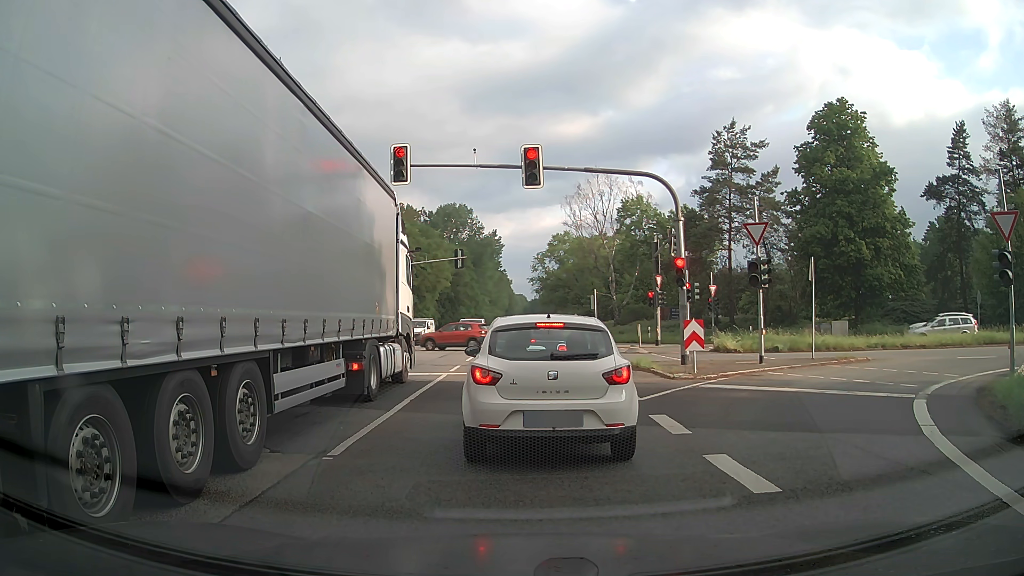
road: primary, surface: asphalt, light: Day
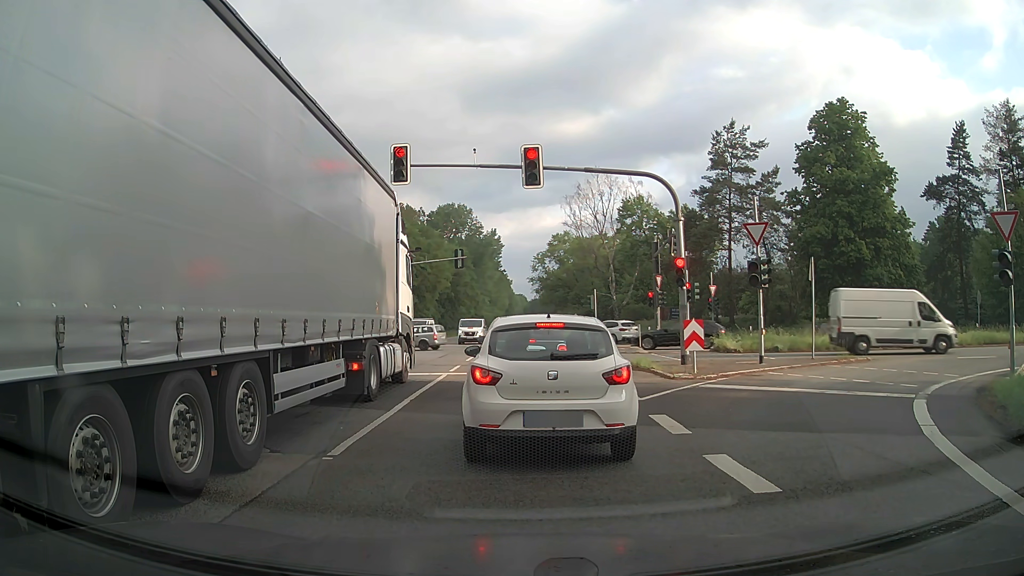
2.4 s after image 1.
(0.0, 0.0) m; 0°
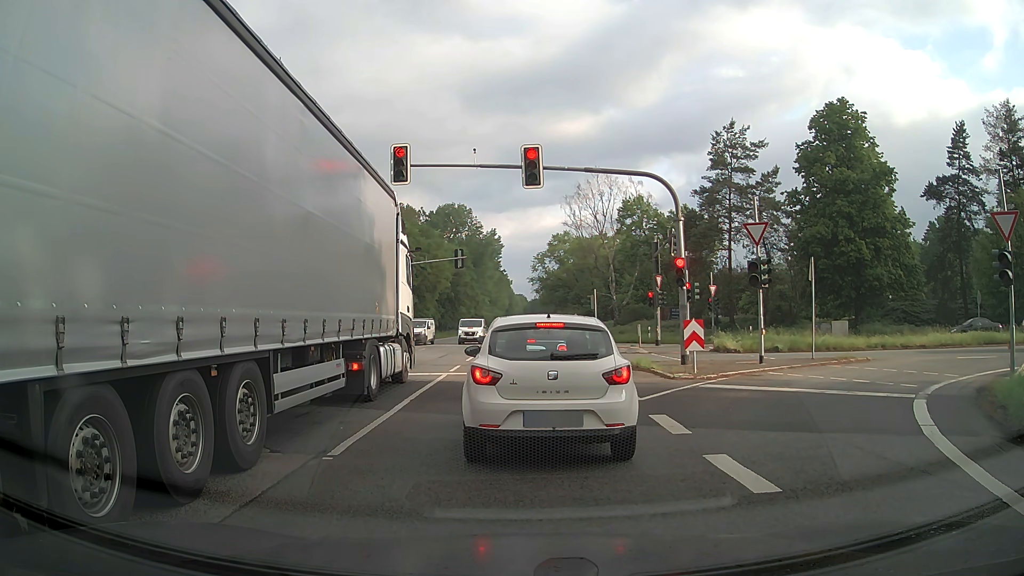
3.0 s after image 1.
(0.0, 0.0) m; 0°
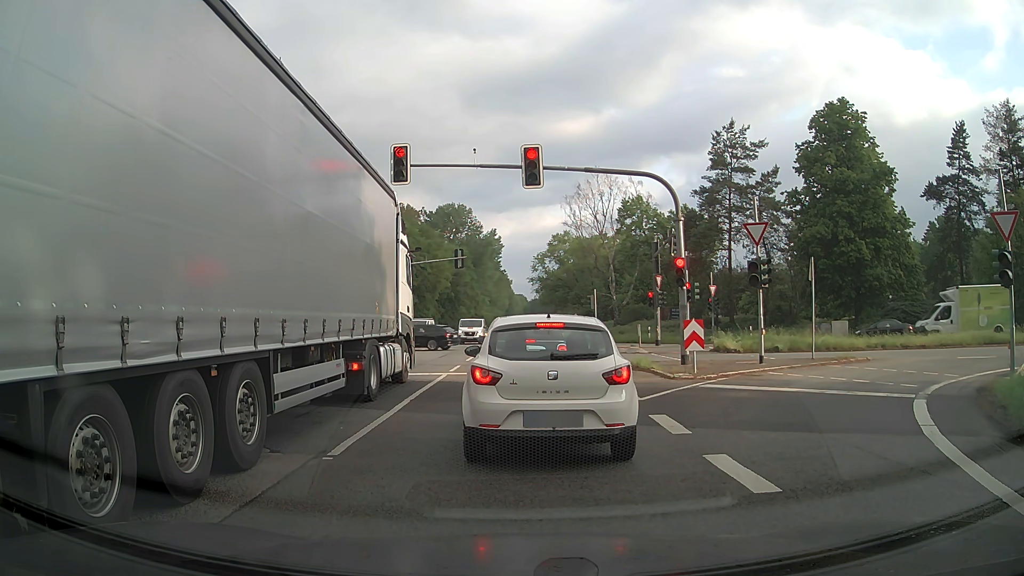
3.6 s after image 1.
(0.0, 0.0) m; 0°
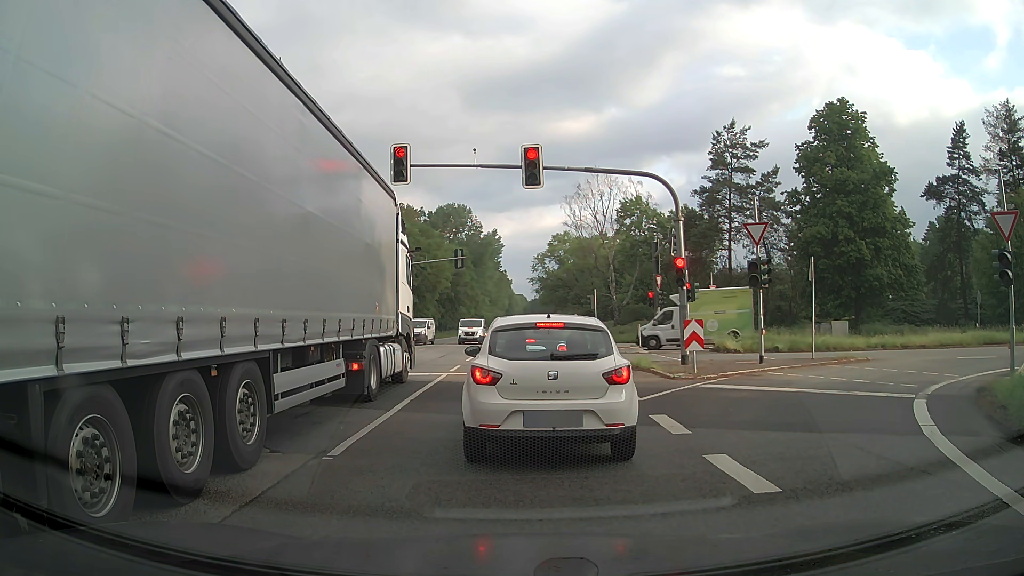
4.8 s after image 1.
(0.0, 0.0) m; 0°
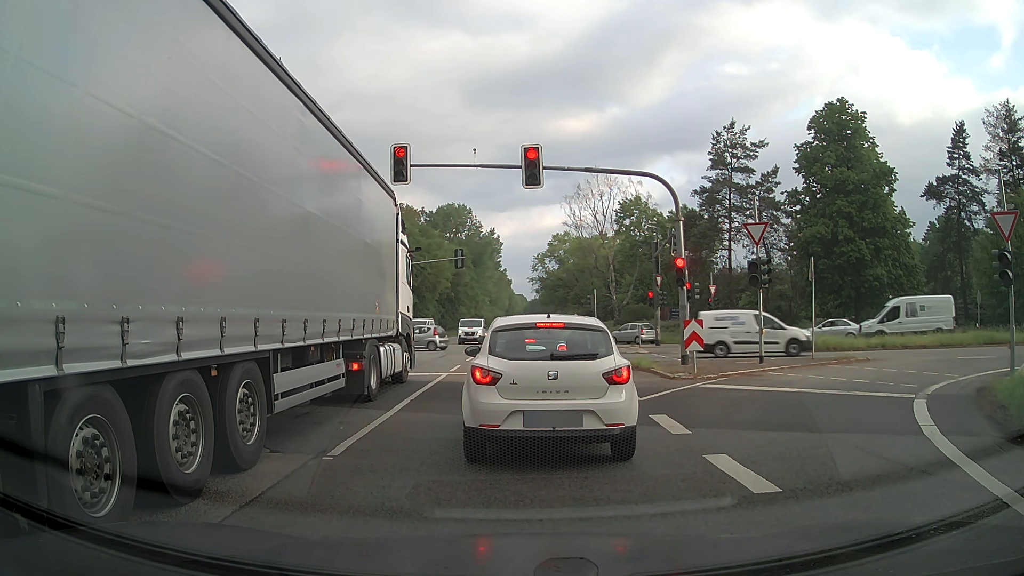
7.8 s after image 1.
(0.0, 0.0) m; 0°
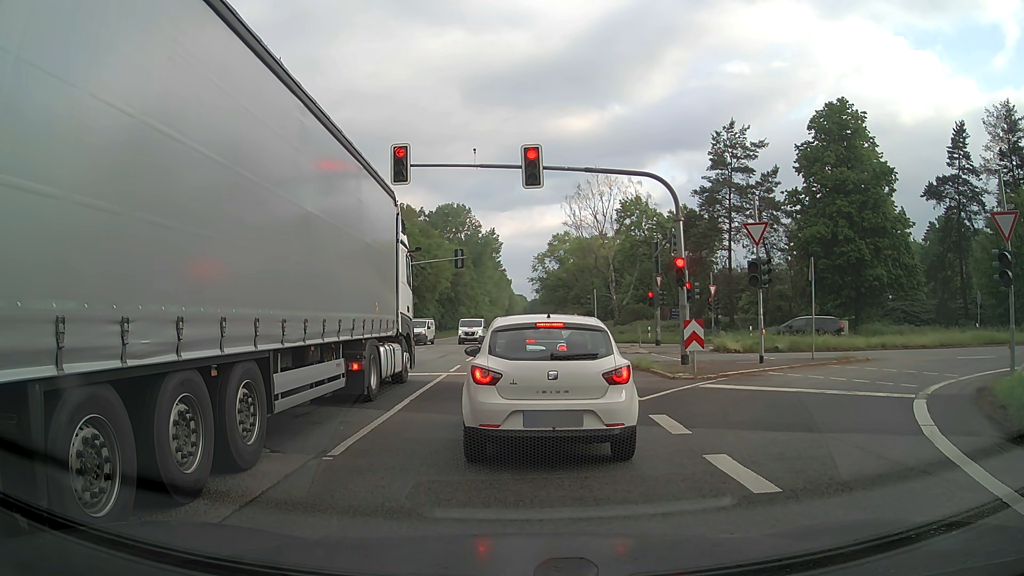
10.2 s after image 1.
(0.0, 0.0) m; 0°
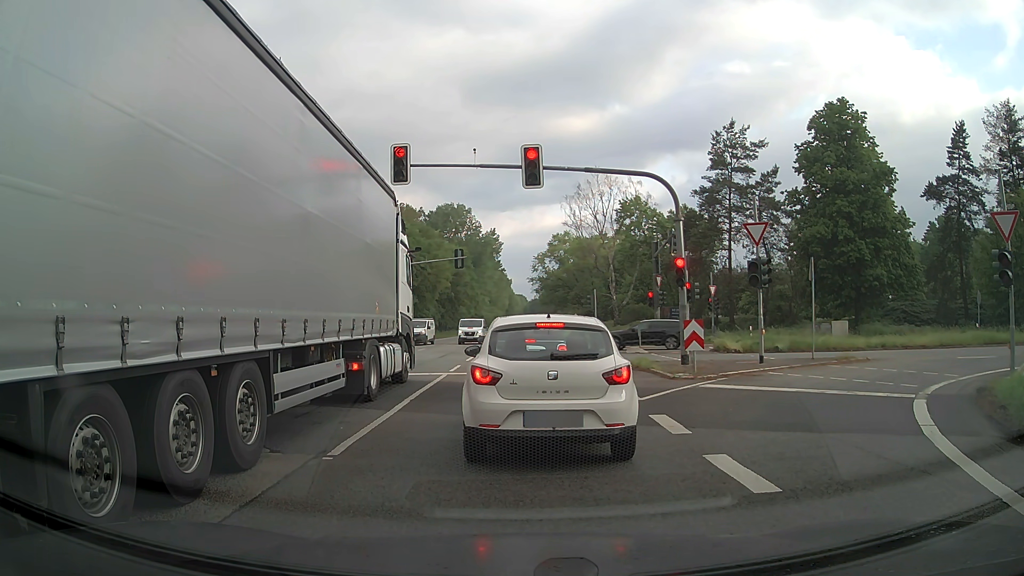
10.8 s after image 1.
(0.0, 0.0) m; 0°
(0, +10) (-1, +20) (-1, +30) (-2, +40) (-2, +50) (-3, +60) (-3, +70) (-4, +80) (-4, +90) (-4, +100) m
